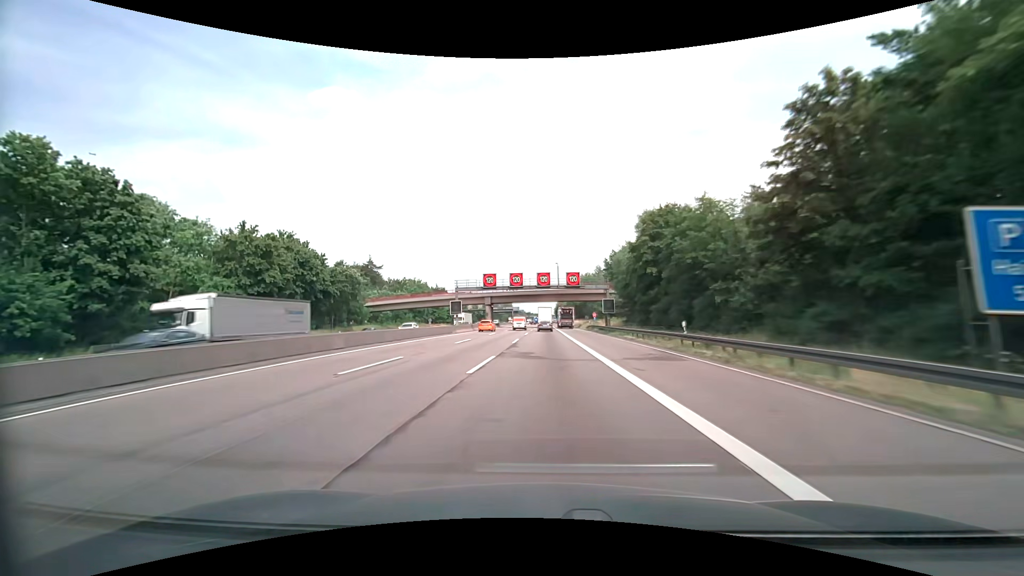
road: motorway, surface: asphalt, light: Day
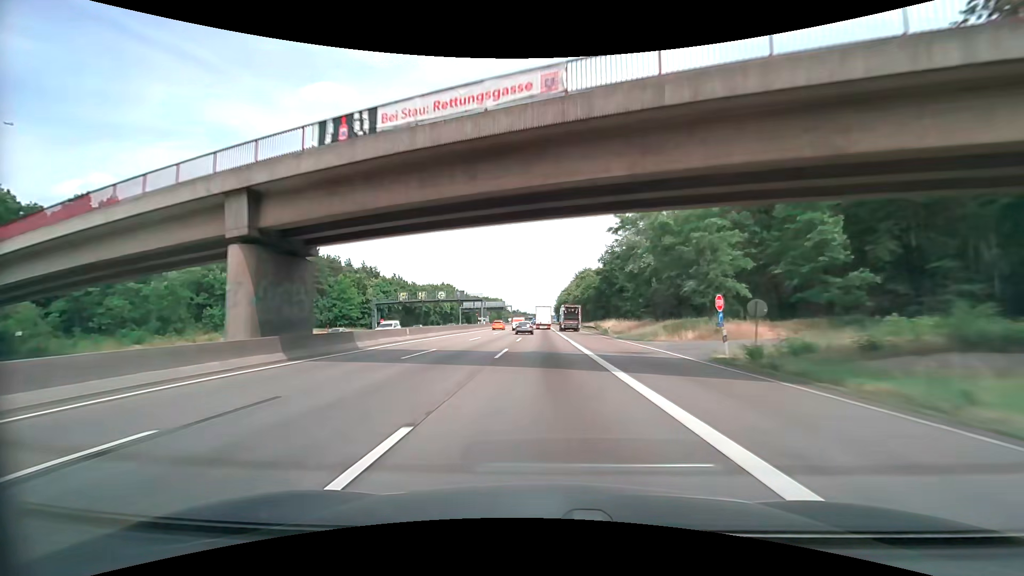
(+0.1, +83.1) m; 0°
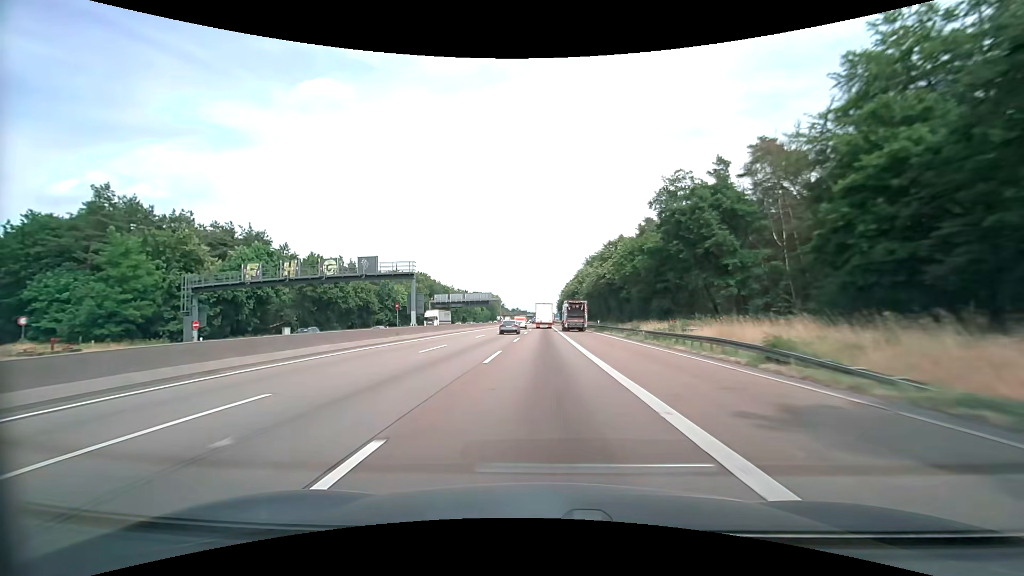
(+0.1, +50.5) m; 0°
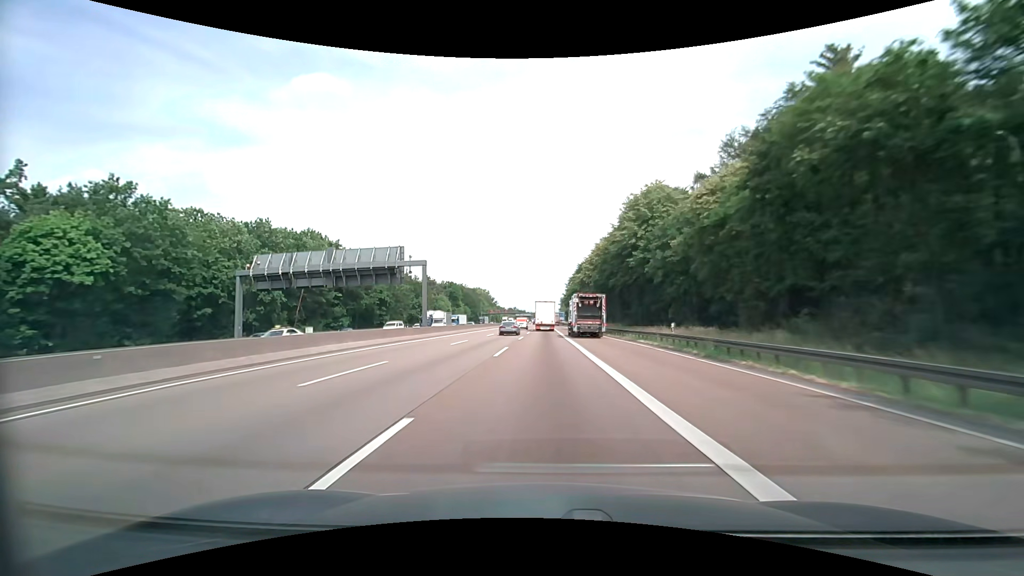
(0.0, +84.5) m; 0°
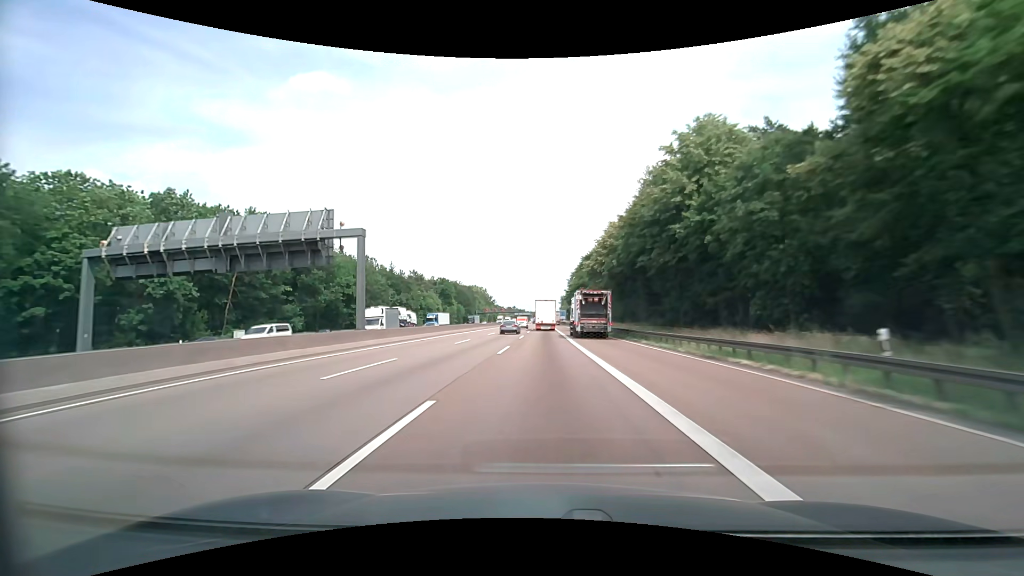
(0.0, +16.9) m; 0°
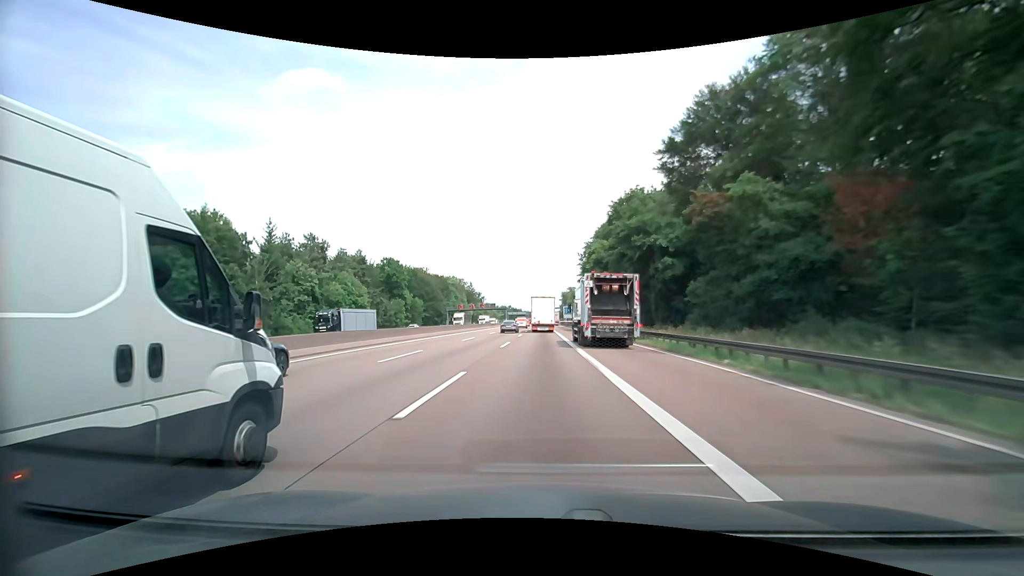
(+0.3, +66.8) m; 0°
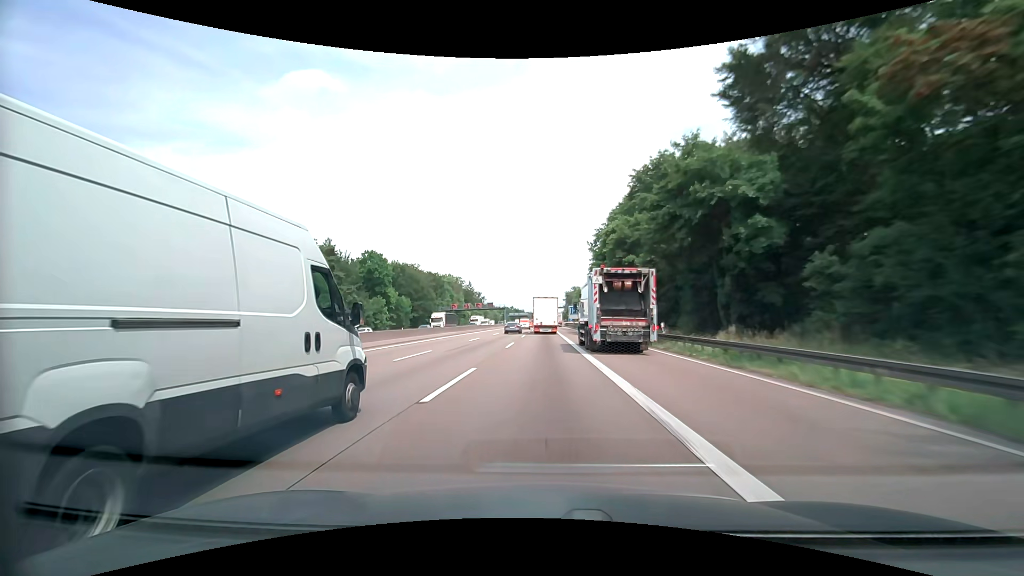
(-0.1, +16.5) m; -1°
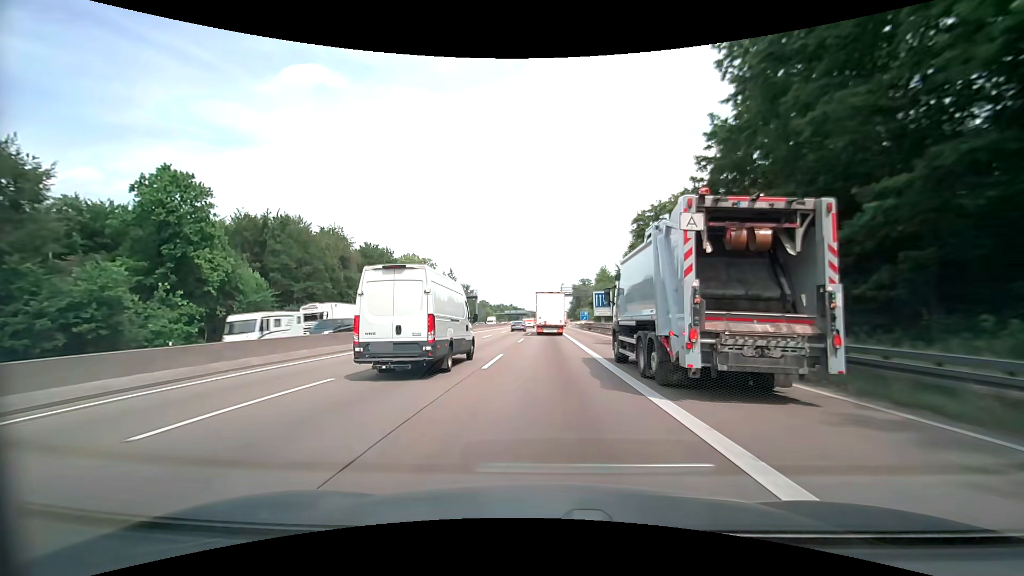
(-0.1, +65.9) m; 0°
(0, +10) (0, +20) (0, +30) (0, +40) (0, +50) (0, +60) (0, +70) (-1, +80) (-1, +90) (-1, +100) m
